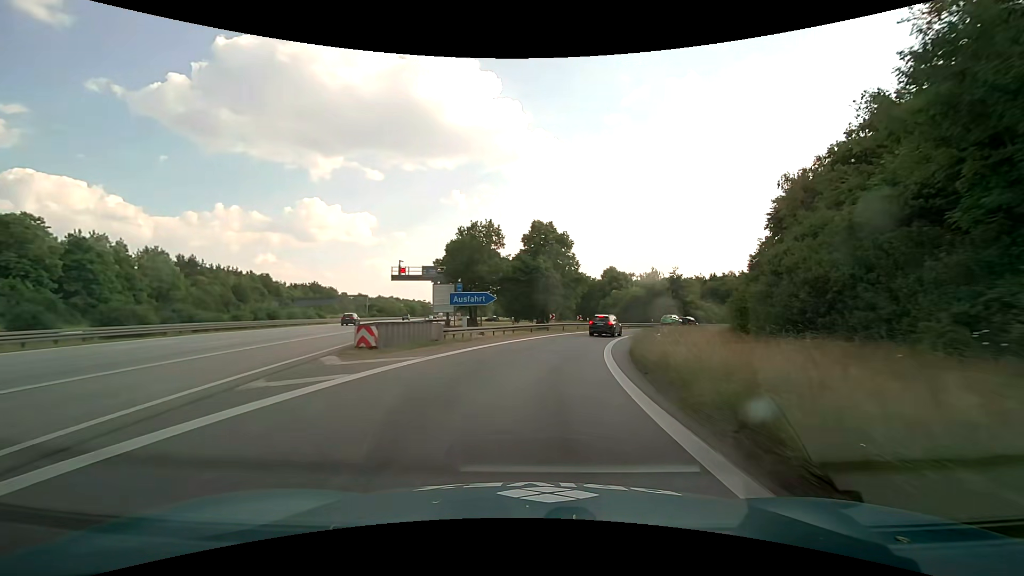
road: motorway_link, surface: asphalt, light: Day
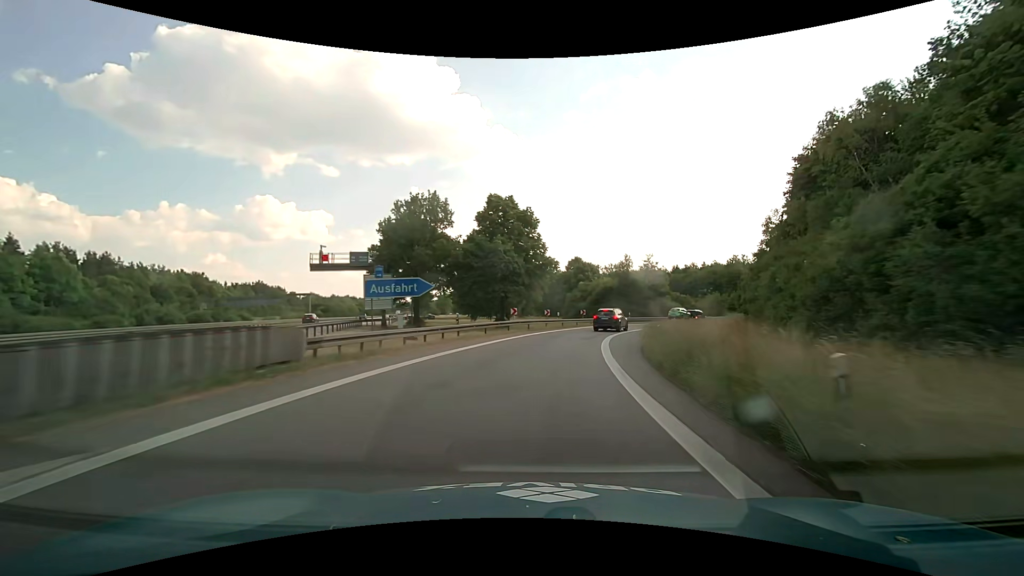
(+0.4, +10.9) m; +5°
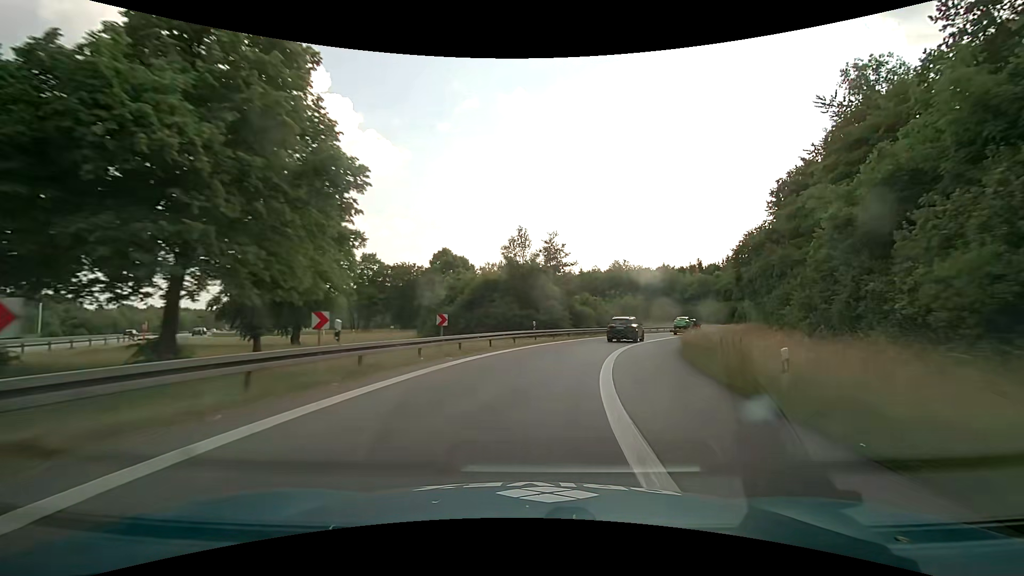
(+3.6, +30.4) m; +15°
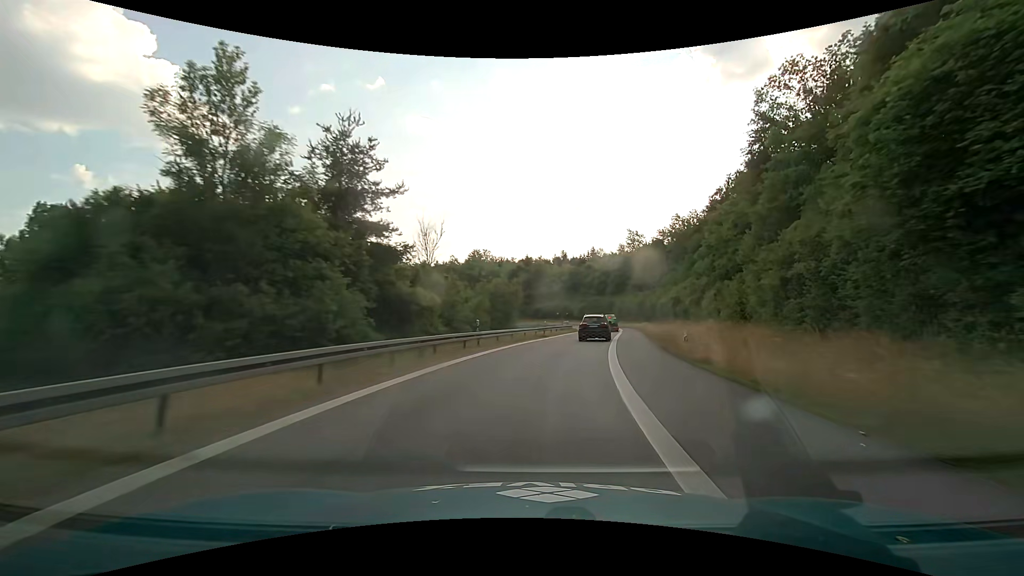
(+3.8, +28.7) m; +16°
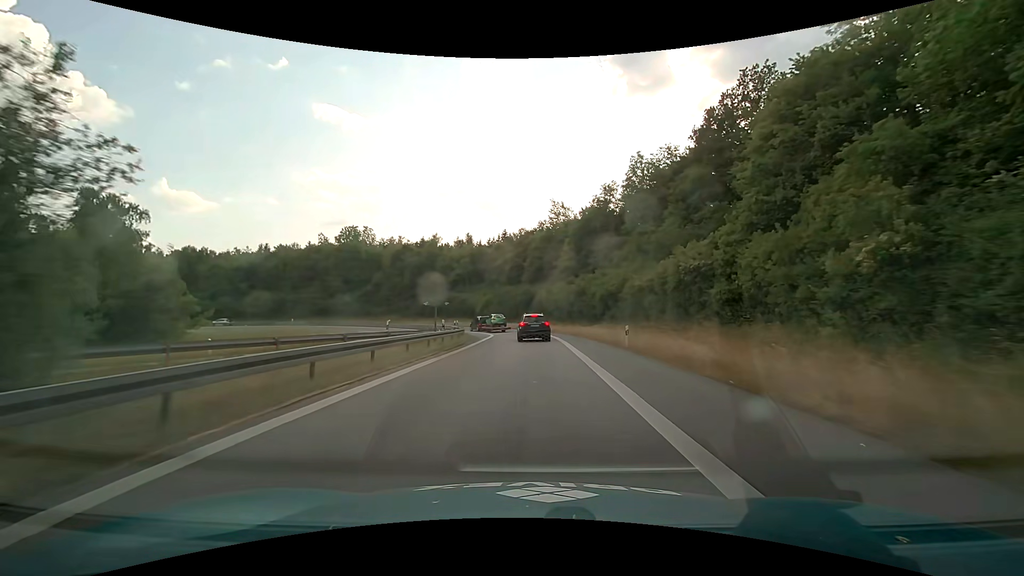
(+4.6, +36.8) m; +10°
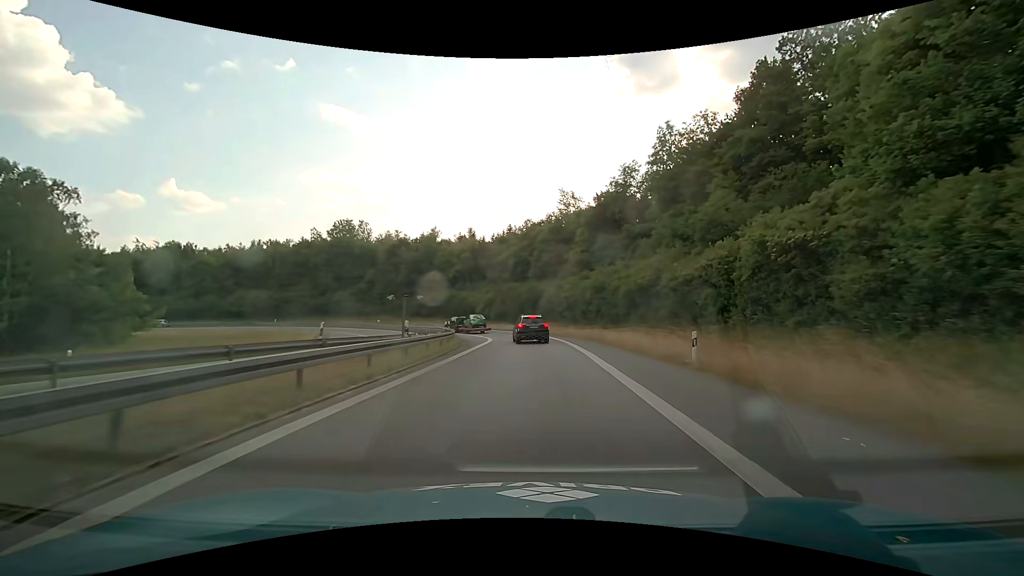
(-0.1, +9.0) m; -1°
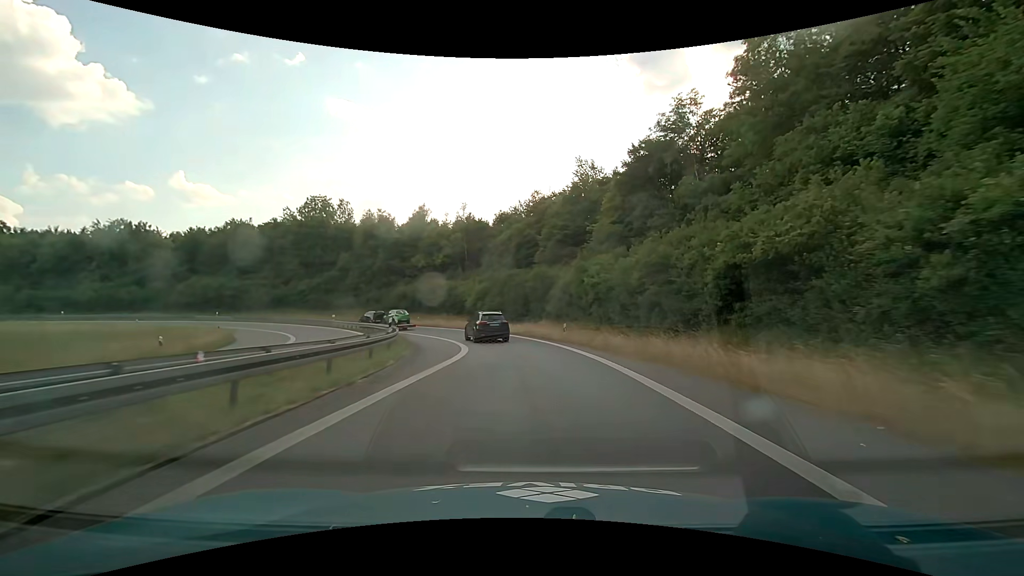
(0.0, +18.0) m; -1°
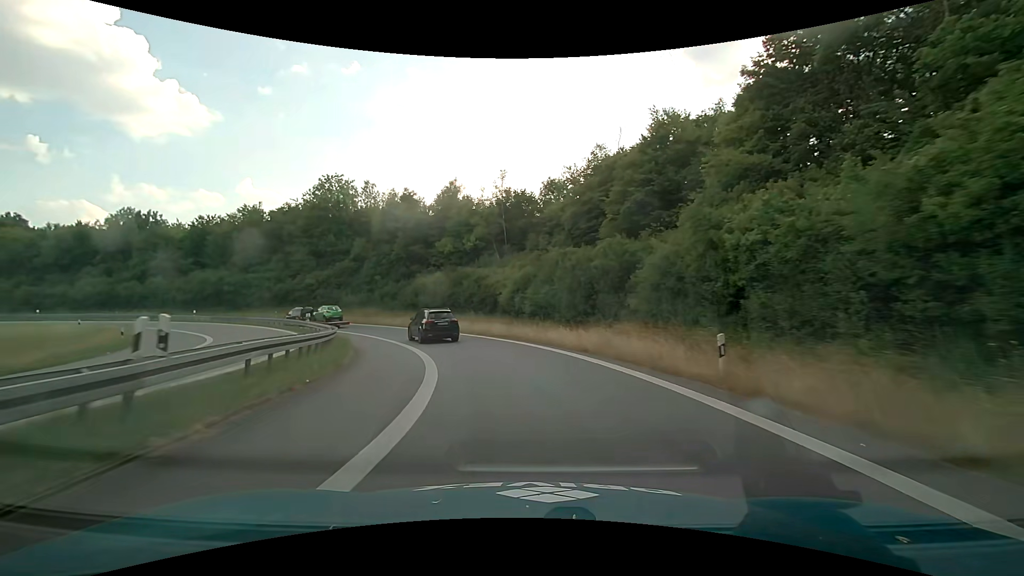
(-0.6, +17.7) m; -6°
(-1, +10) (-3, +20) (-6, +29) (-11, +38) (-17, +46) (-24, +53) (-33, +58) (-42, +63) (-51, +66) (-61, +69) m
